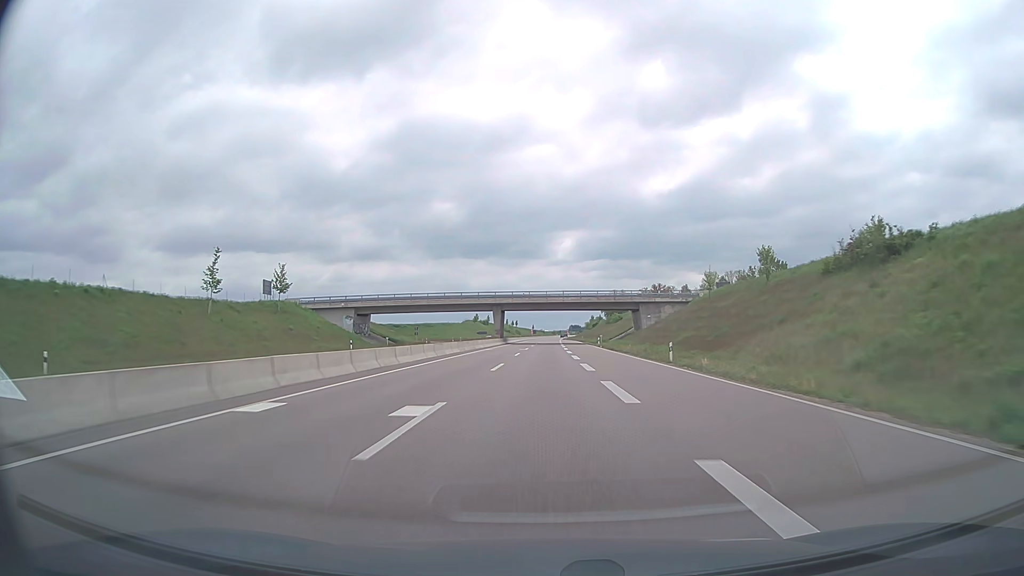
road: trunk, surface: asphalt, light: Day
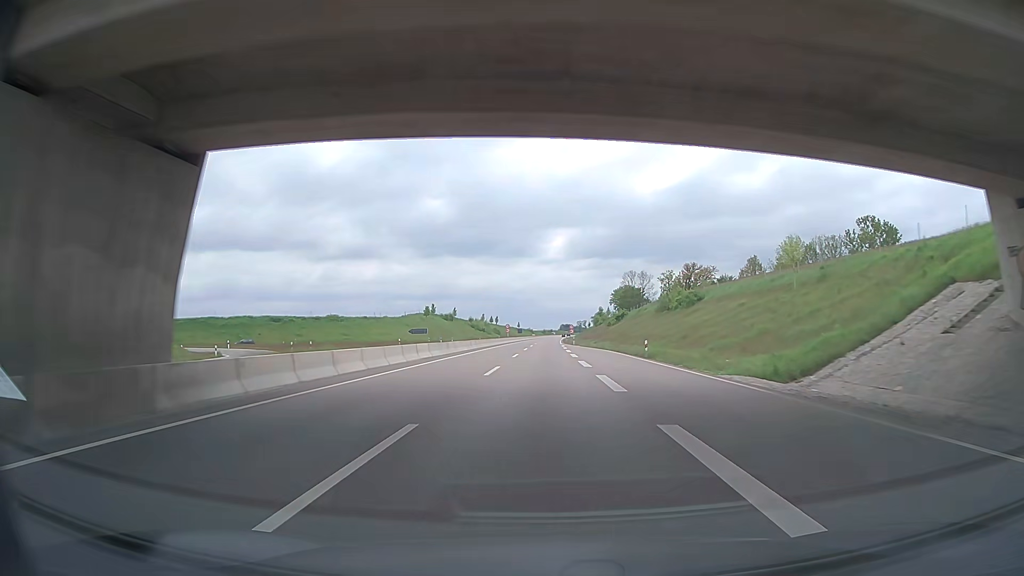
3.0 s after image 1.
(+0.6, +93.6) m; +1°
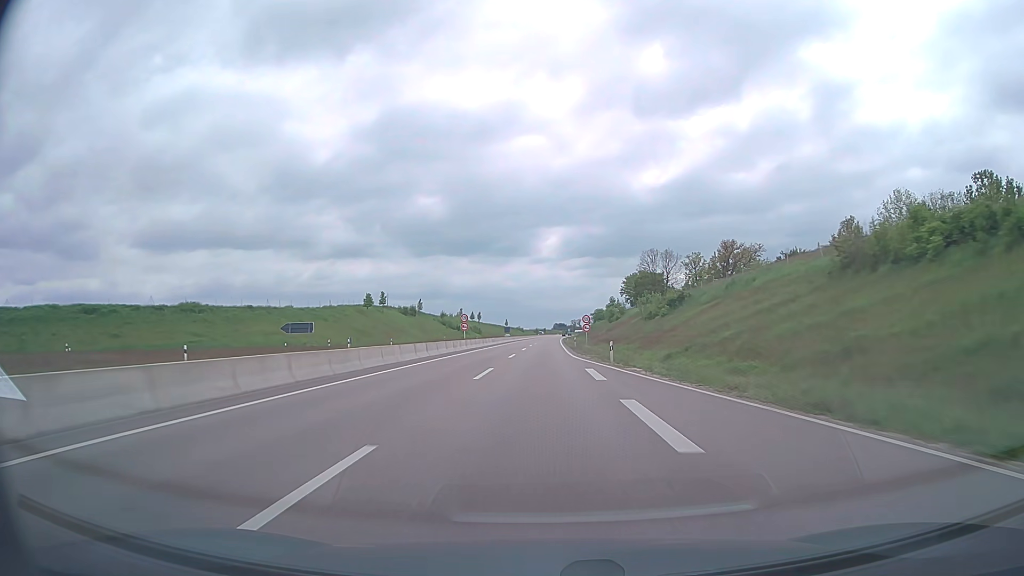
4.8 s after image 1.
(+0.6, +56.2) m; +1°
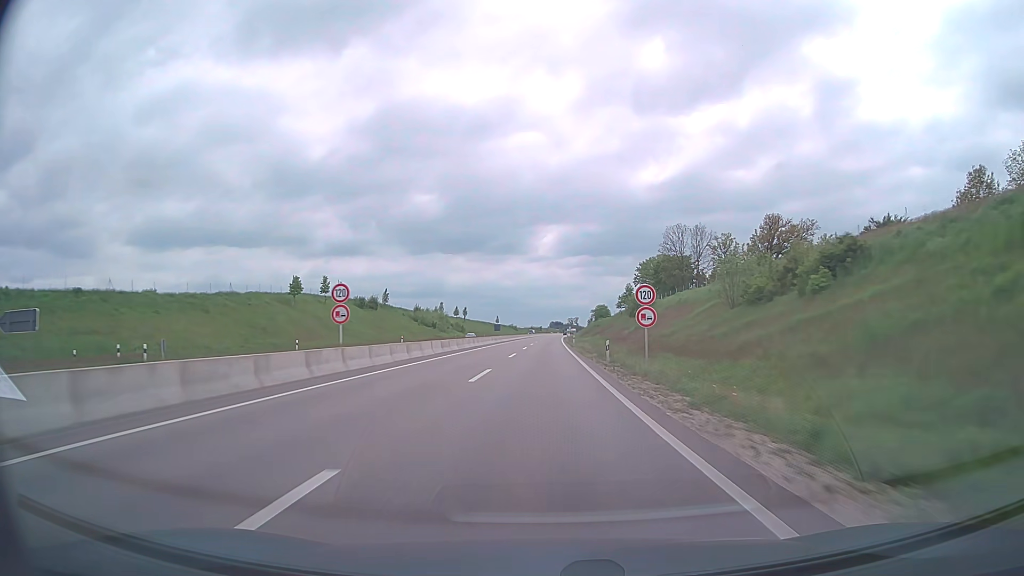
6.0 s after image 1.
(+0.1, +37.6) m; 0°
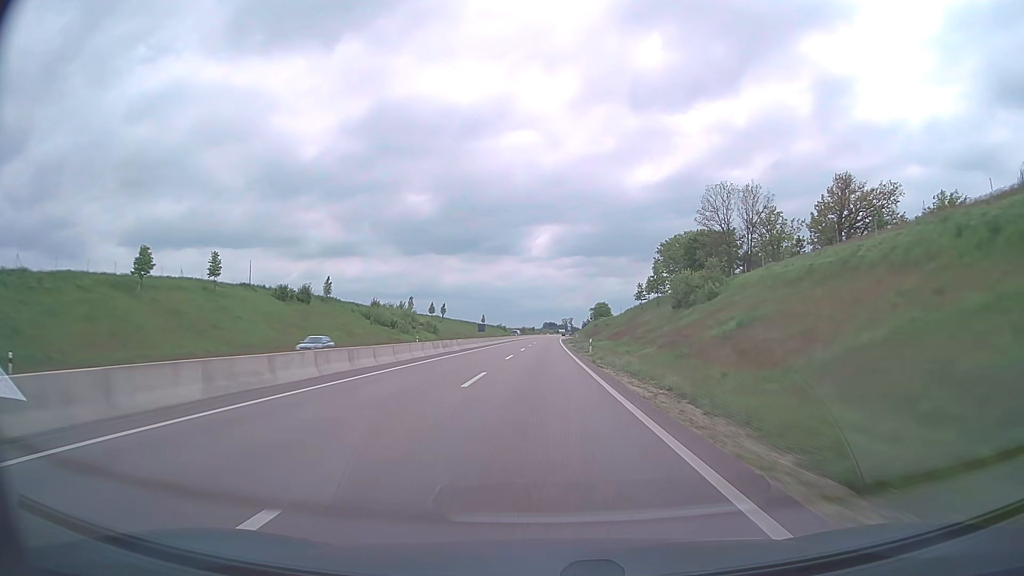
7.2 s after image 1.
(+0.2, +37.6) m; +1°
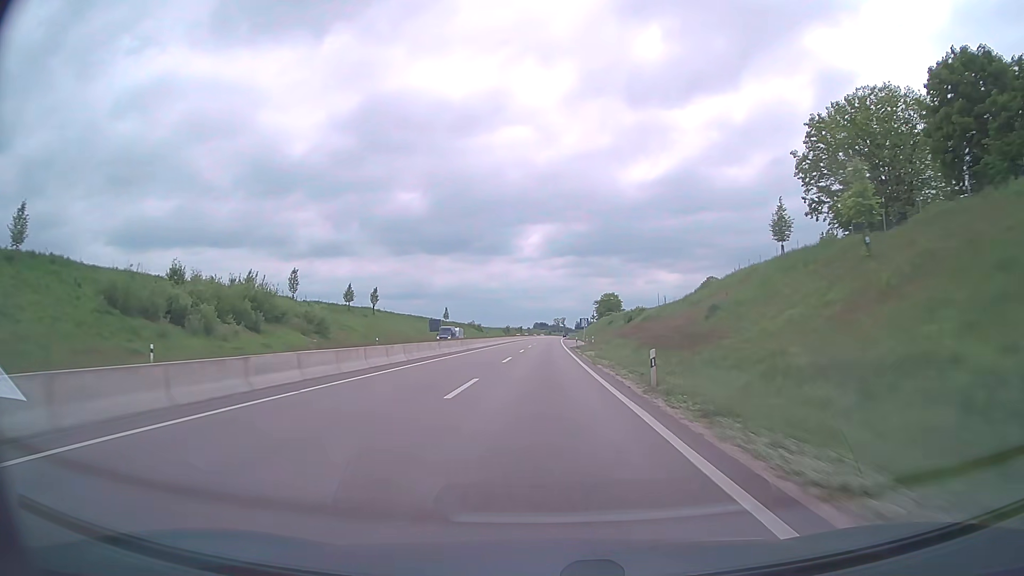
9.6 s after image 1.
(+0.5, +75.3) m; +1°
